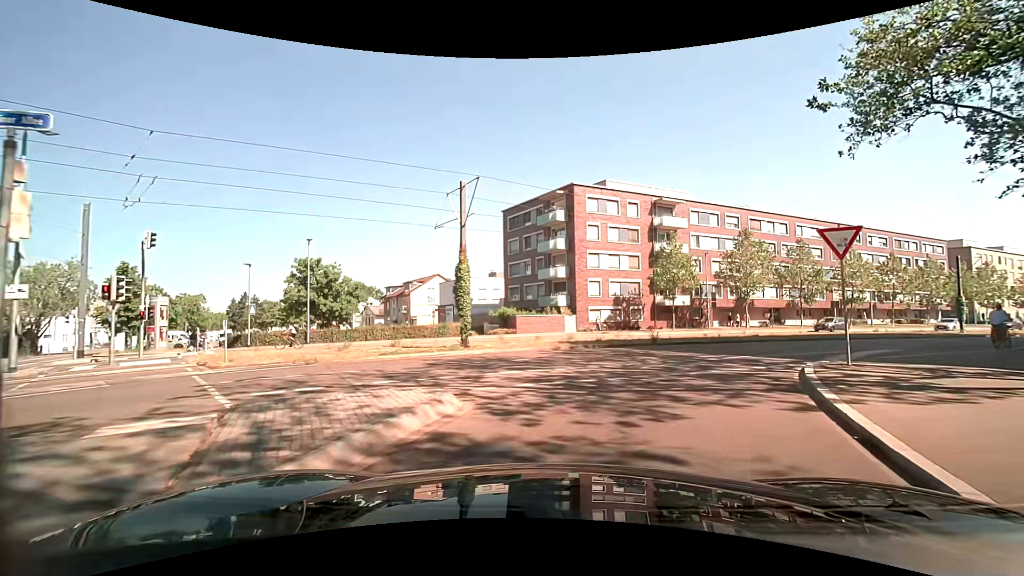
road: secondary_link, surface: asphalt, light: Day
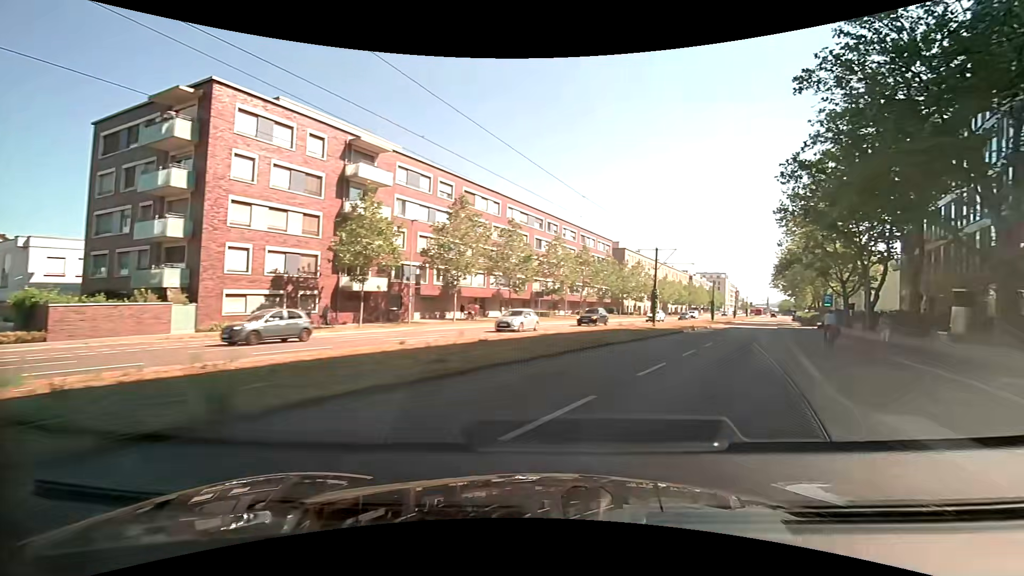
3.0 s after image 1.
(+4.6, +16.4) m; +36°
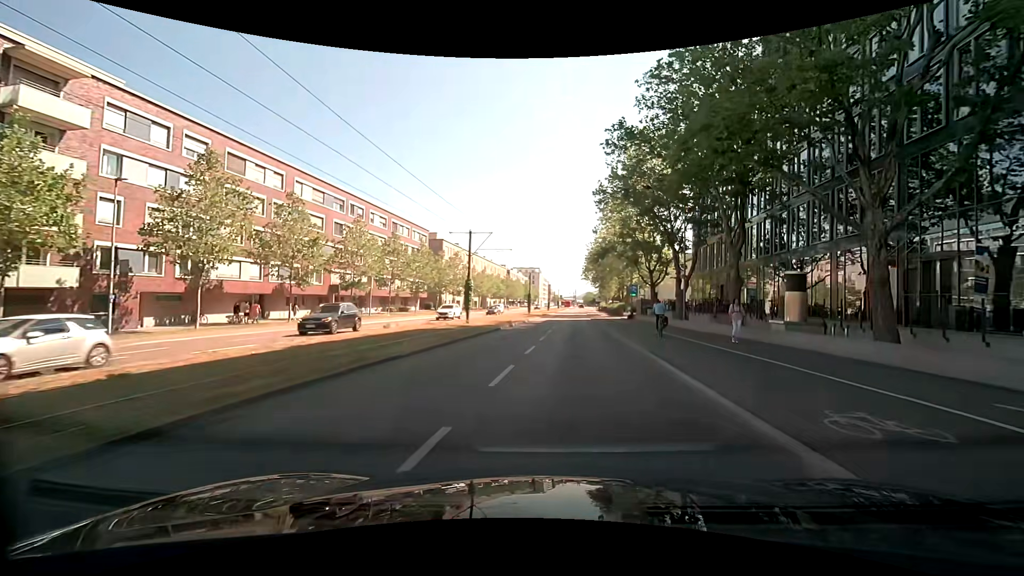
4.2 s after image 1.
(+1.8, +8.2) m; +22°
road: secondary
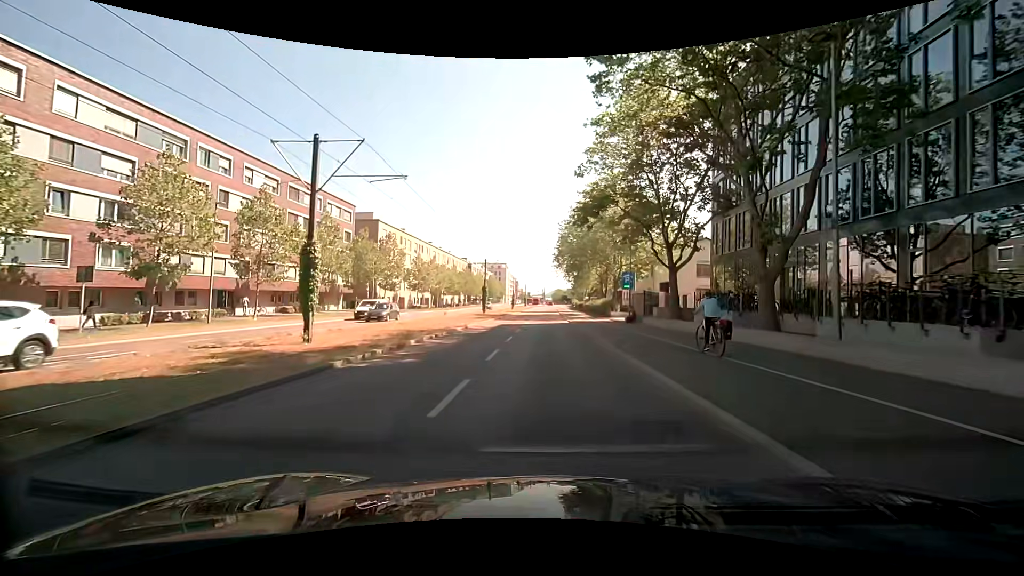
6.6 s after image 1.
(+0.4, +20.9) m; +2°
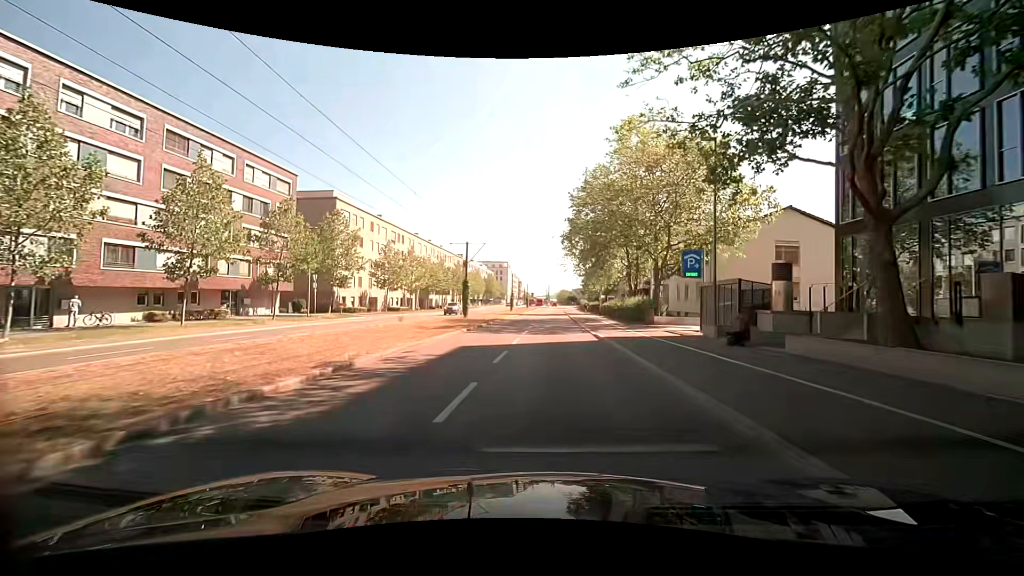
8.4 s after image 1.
(0.0, +18.5) m; 0°
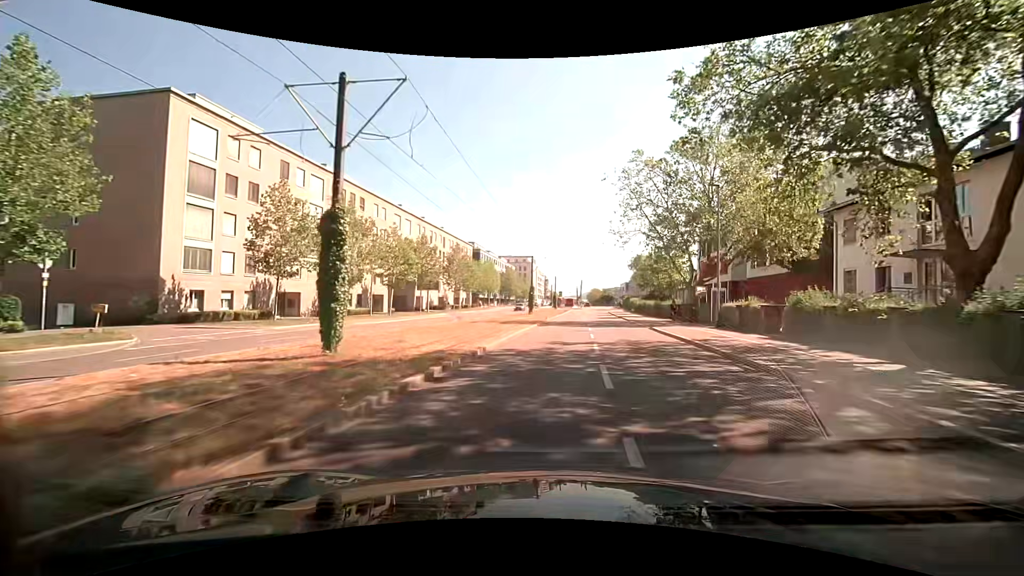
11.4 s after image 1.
(-1.0, +33.9) m; -3°
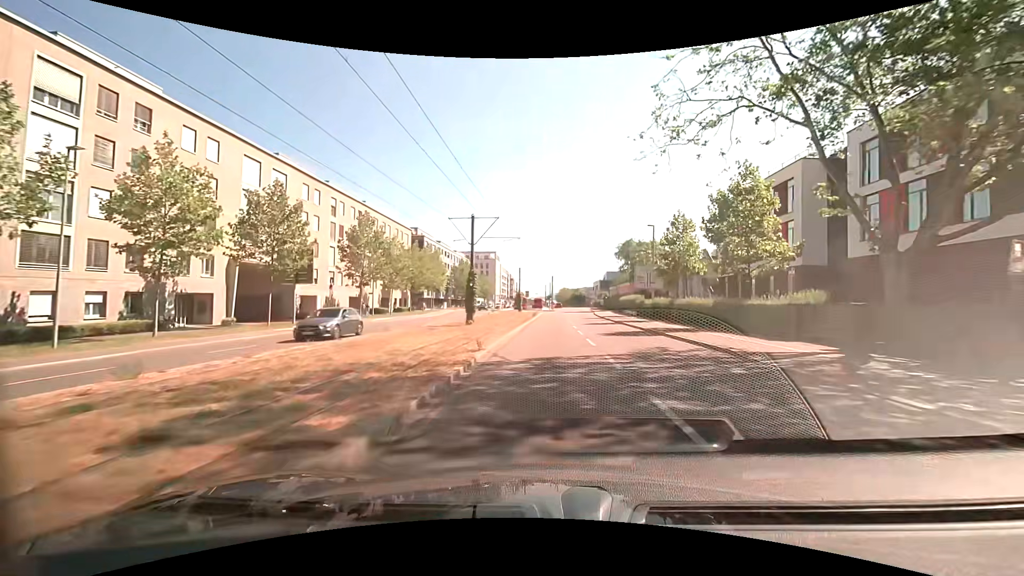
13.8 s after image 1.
(+1.0, +27.9) m; +4°
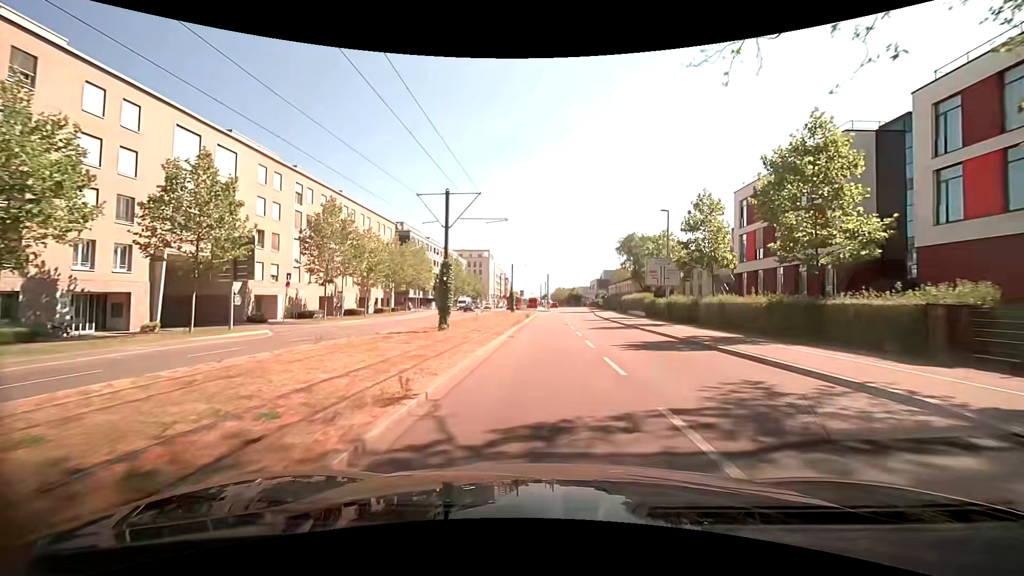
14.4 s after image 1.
(0.0, +7.0) m; 0°
(0, +10) (0, +20) (0, +30) (+1, +40) (+1, +50) (+1, +60) (+2, +70) (+3, +80) (+3, +90) (+3, +100) m
